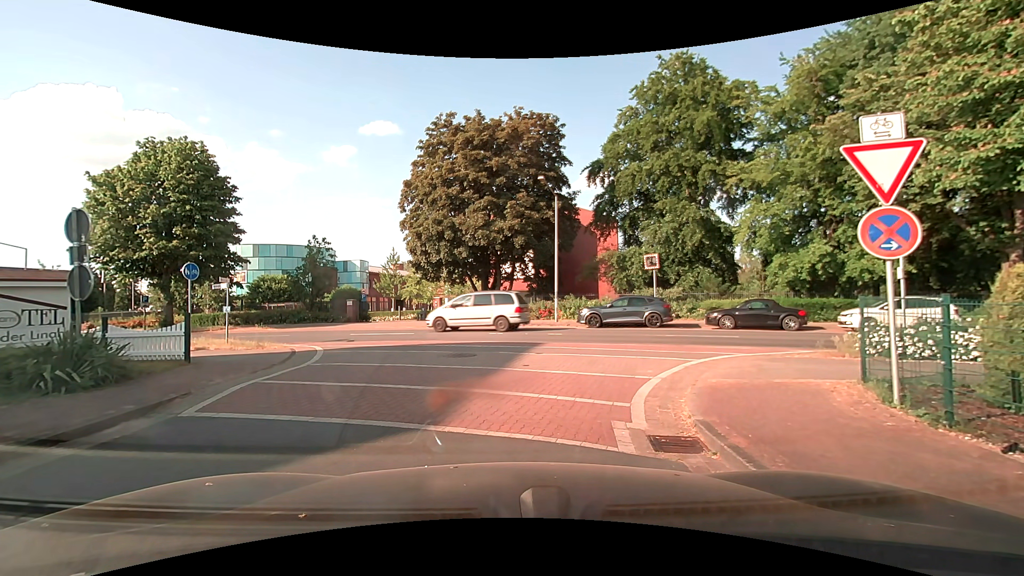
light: Day
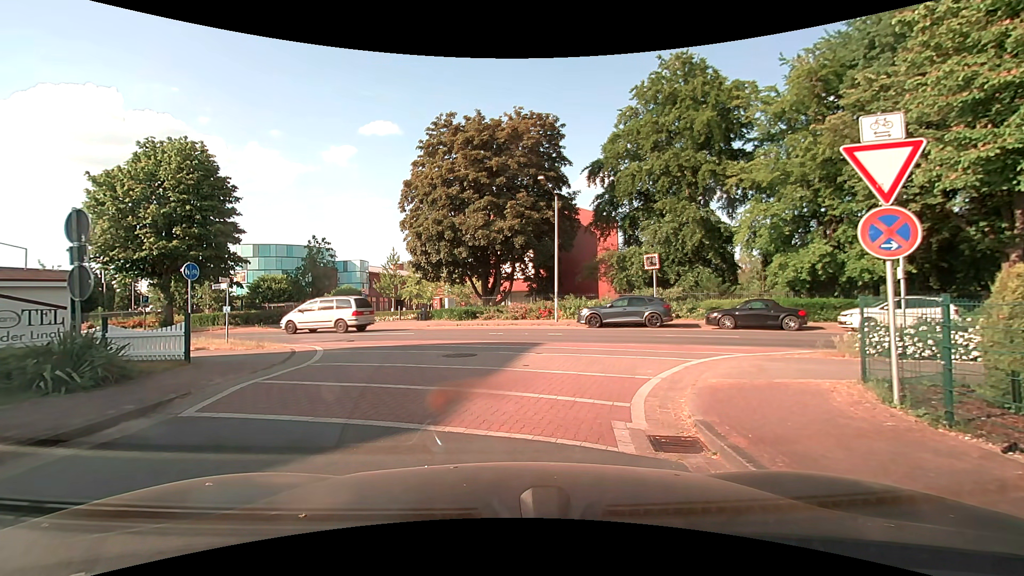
(0.0, 0.0) m; 0°
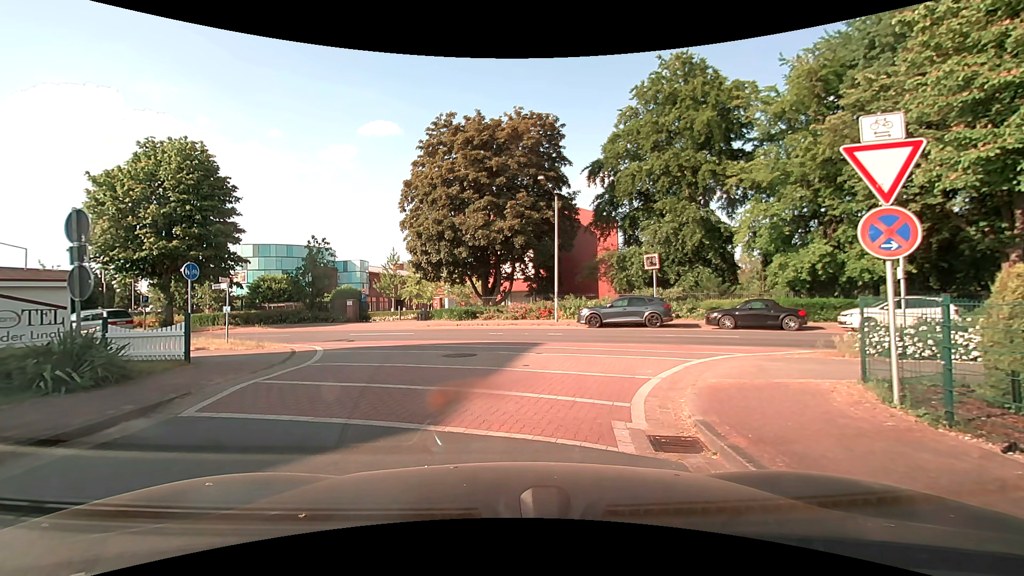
(0.0, 0.0) m; 0°
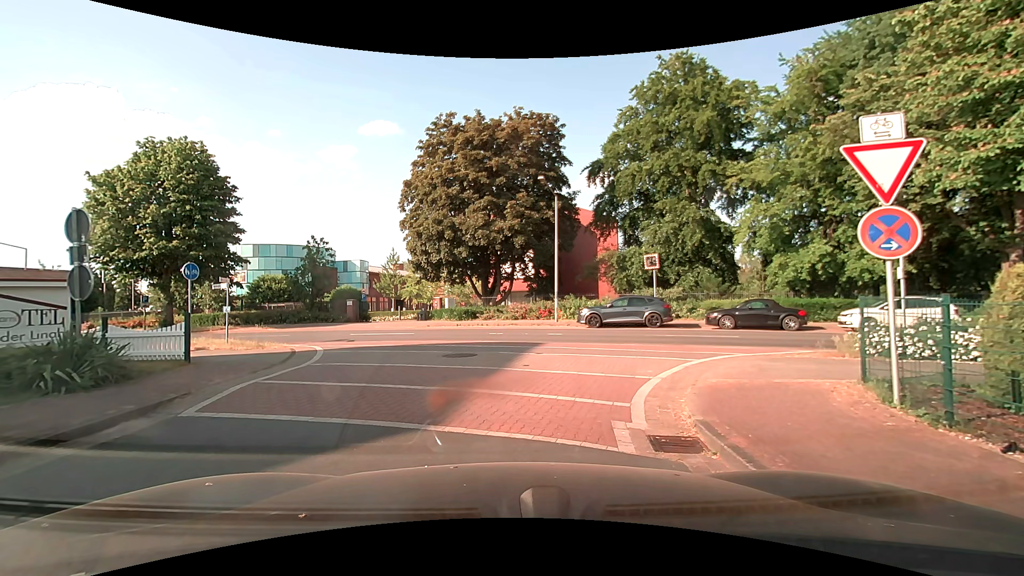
(0.0, 0.0) m; 0°
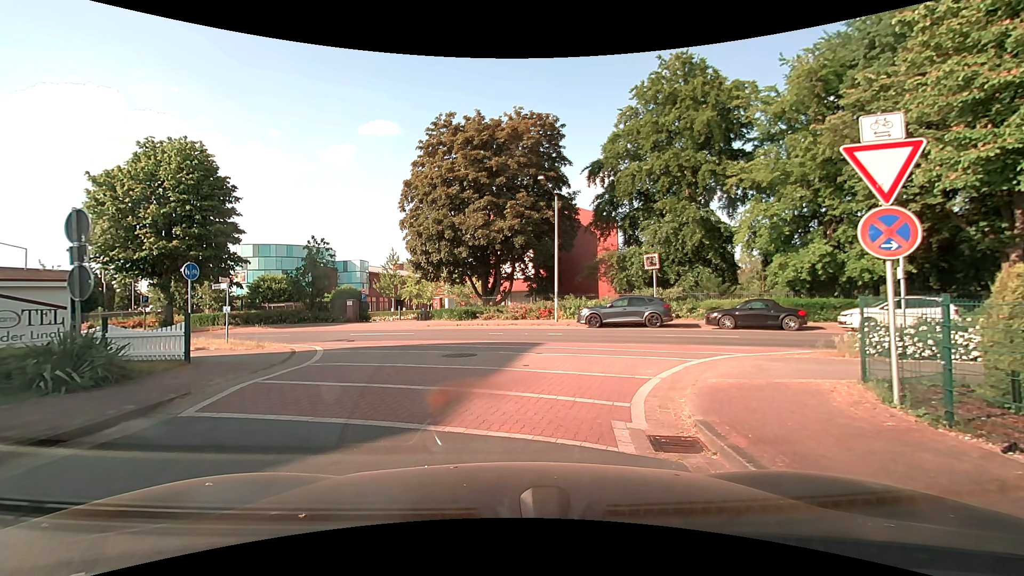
(0.0, 0.0) m; 0°
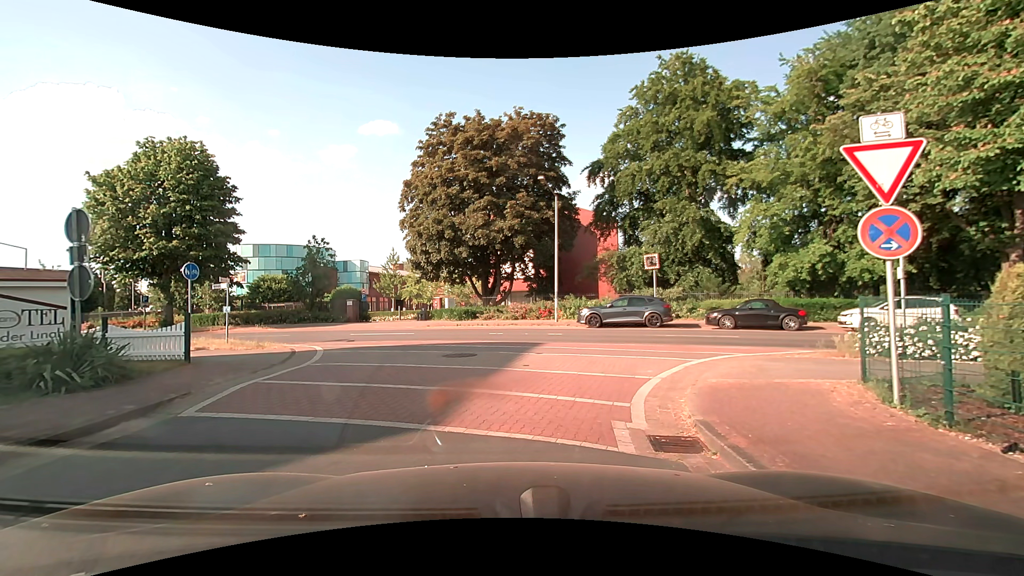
(0.0, 0.0) m; 0°
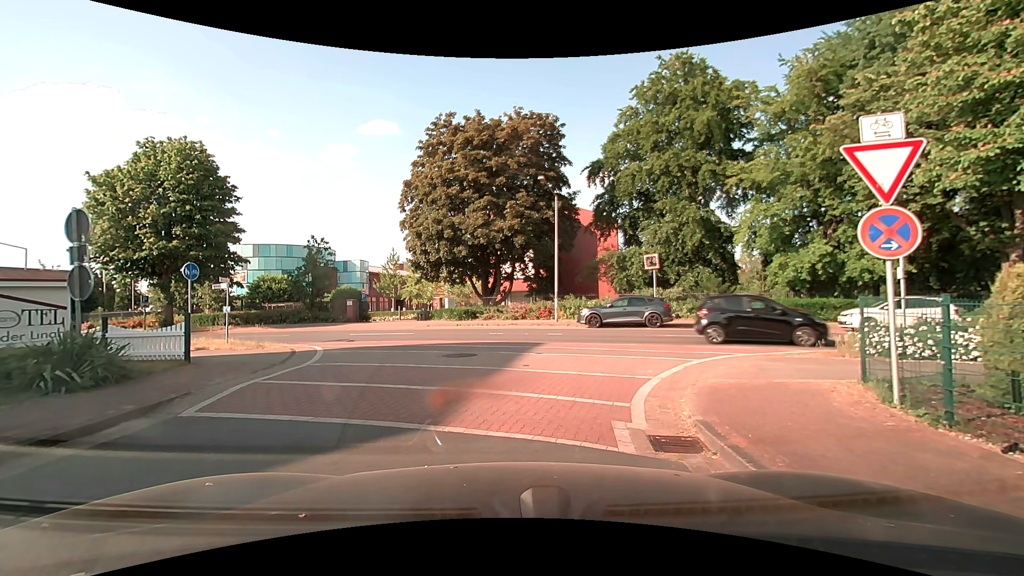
(0.0, 0.0) m; 0°
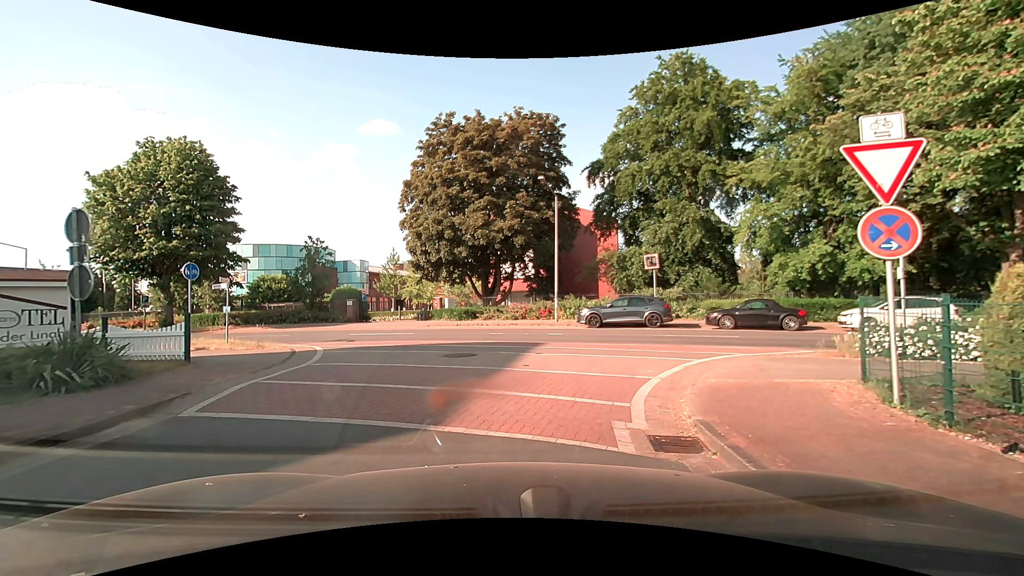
(0.0, 0.0) m; 0°
